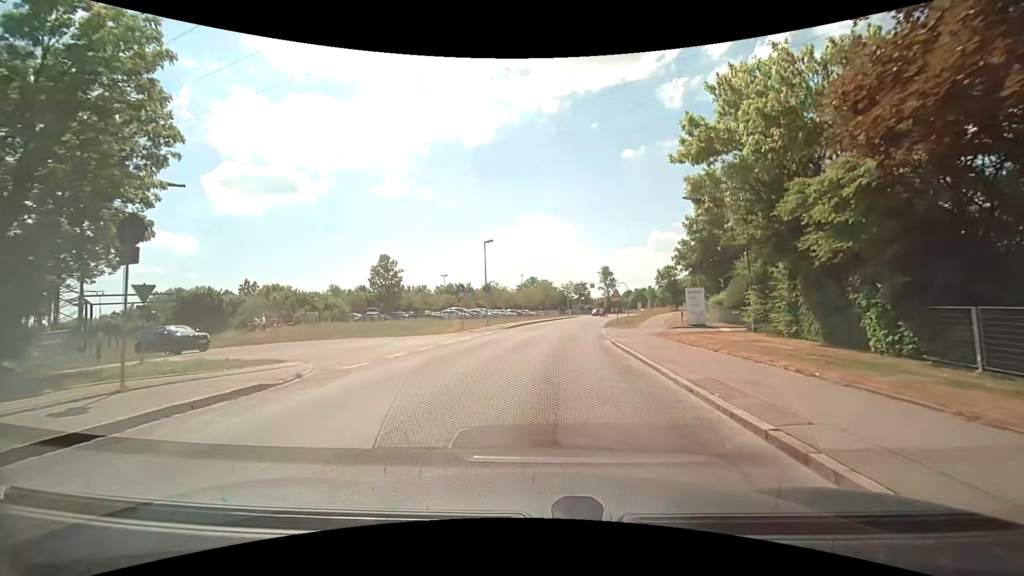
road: tertiary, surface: asphalt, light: Day
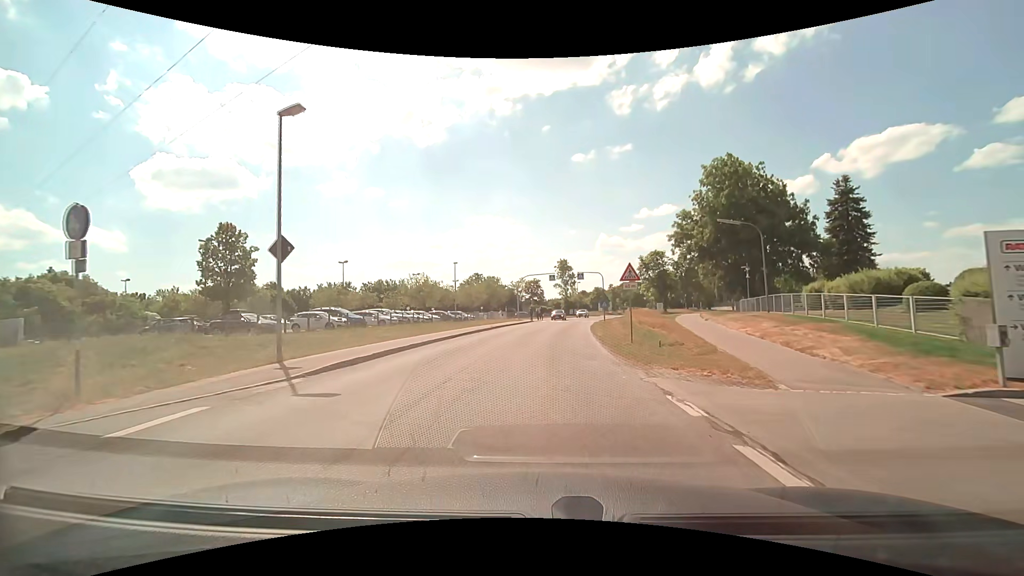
(+1.2, +27.3) m; +5°
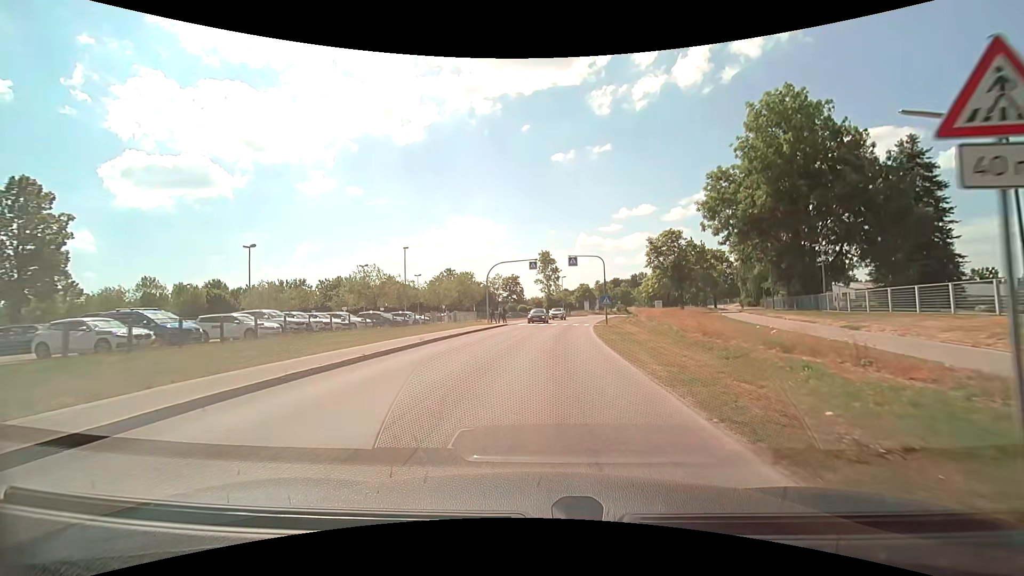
(+0.3, +17.0) m; +2°
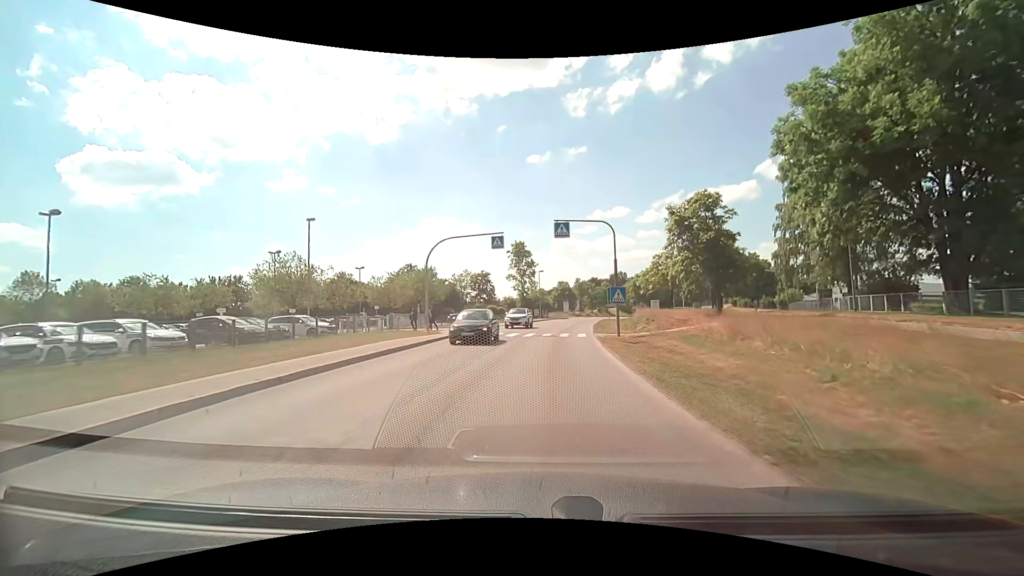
(+0.3, +17.2) m; +2°
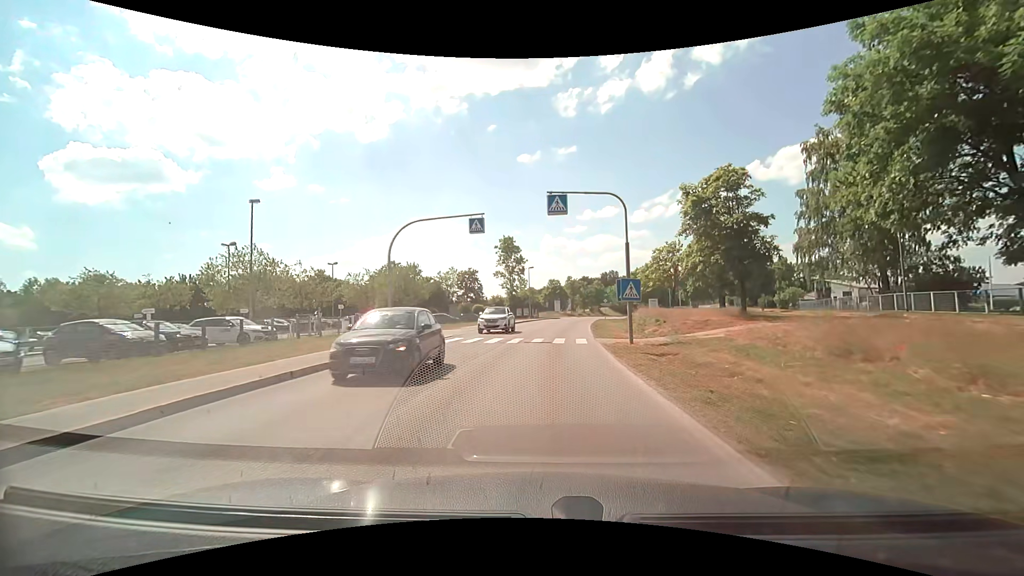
(+0.1, +5.9) m; +1°
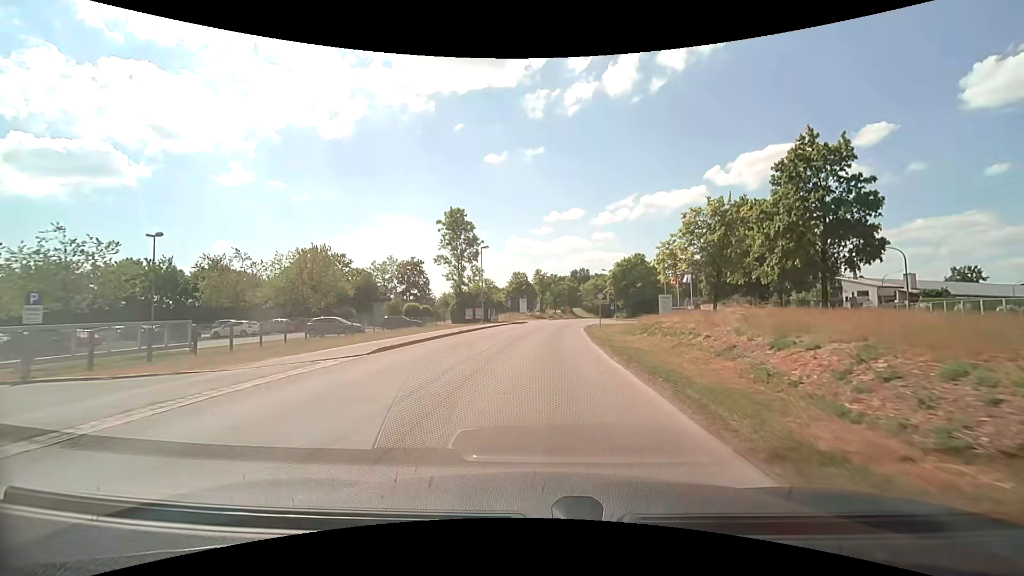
(+1.0, +24.6) m; +4°
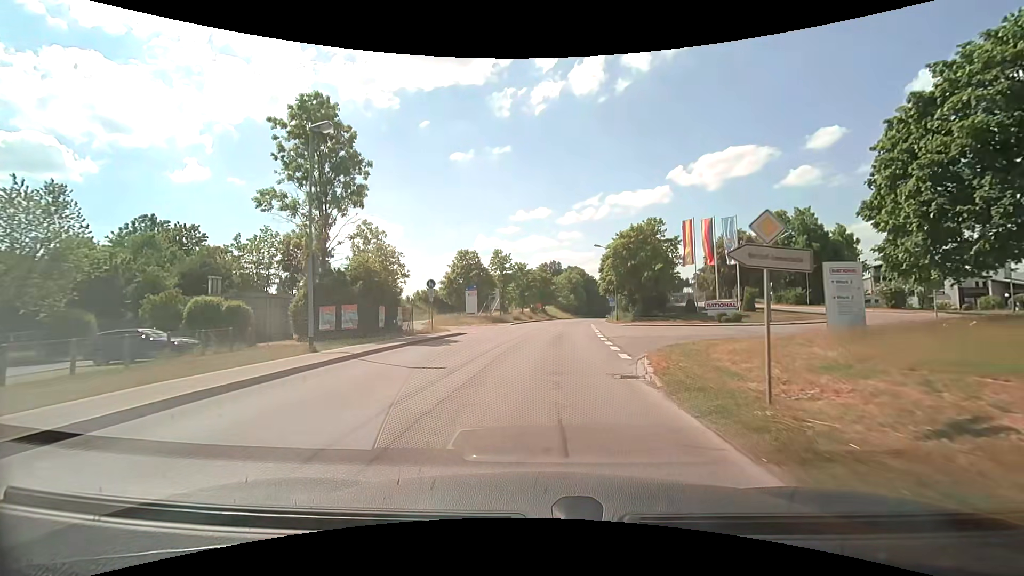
(+0.8, +32.4) m; +4°
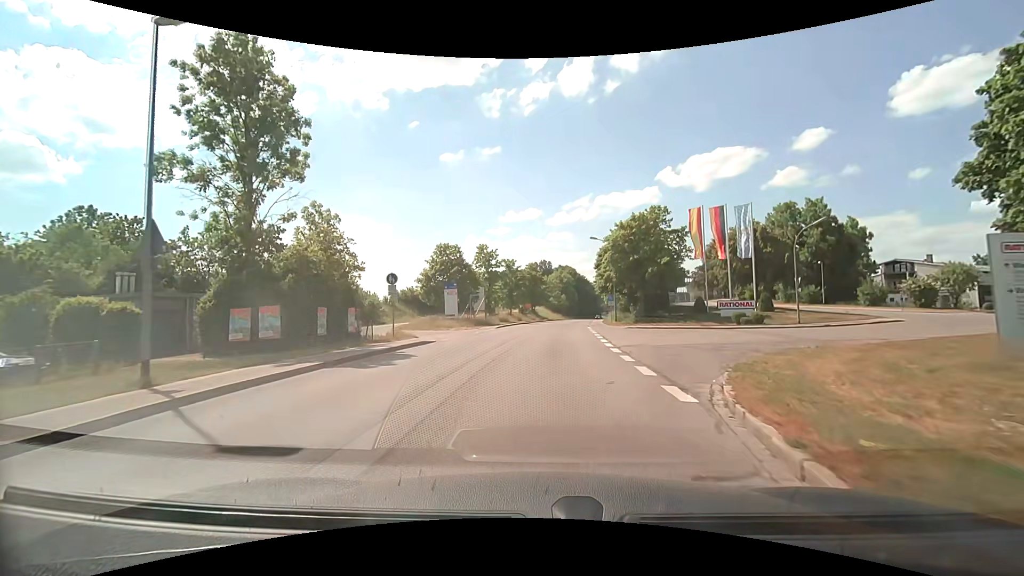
(0.0, +6.6) m; +1°
(0, +10) (+1, +20) (+1, +30) (+2, +40) (+3, +50) (+4, +60) (+5, +70) (+7, +80) (+8, +90) (+10, +99) m
